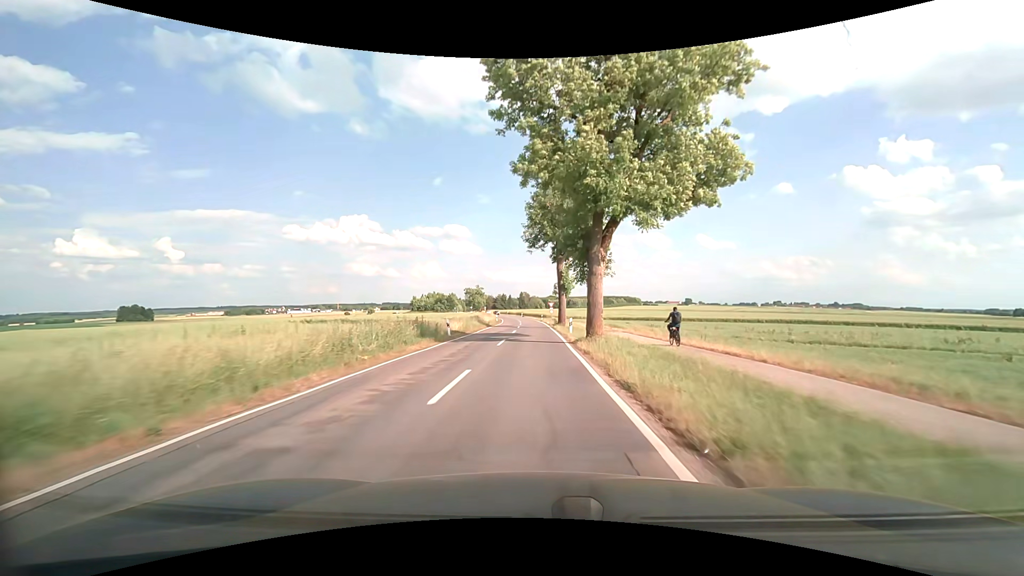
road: tertiary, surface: asphalt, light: Day
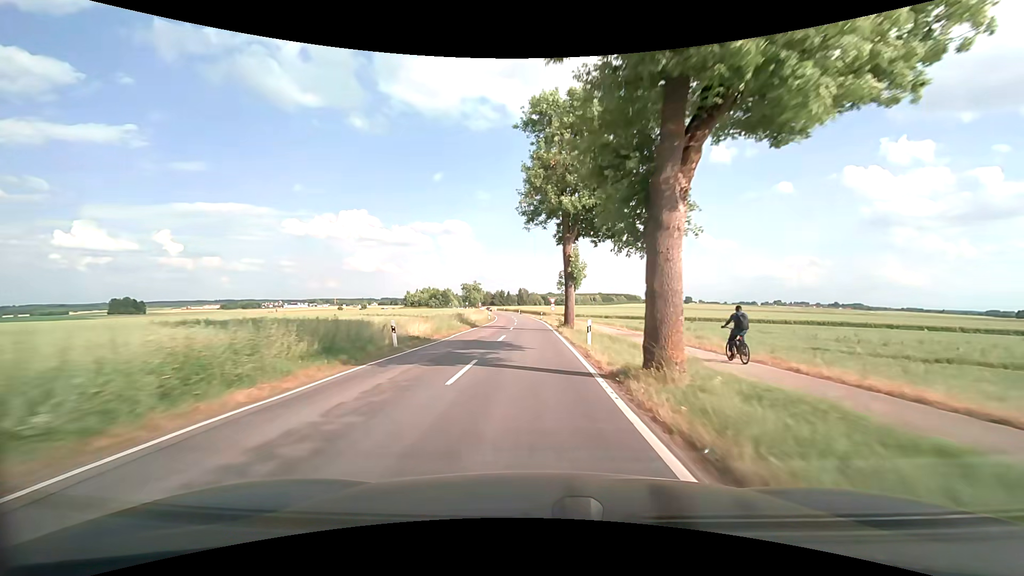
(0.0, +10.7) m; 0°
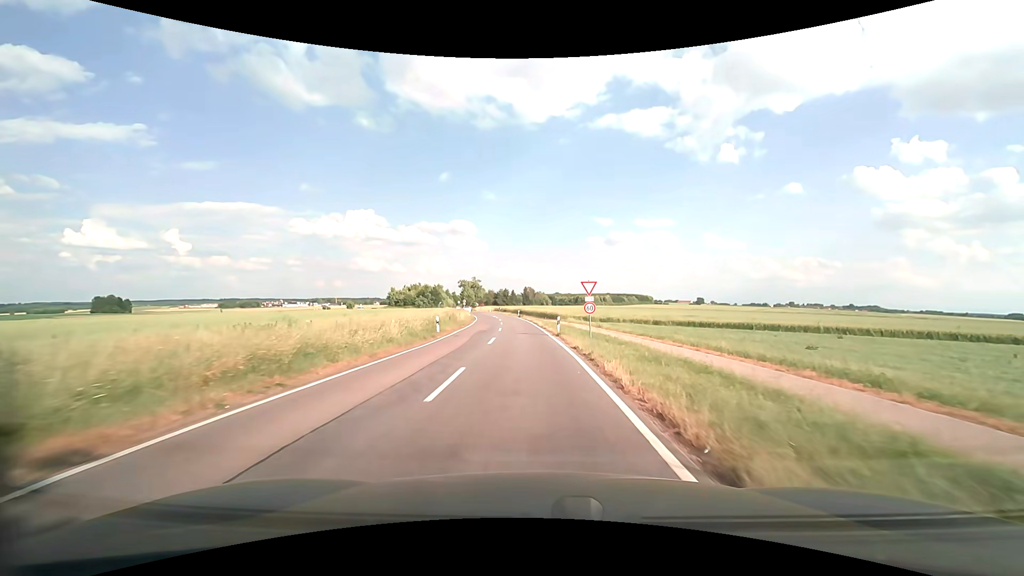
(-0.2, +37.8) m; 0°
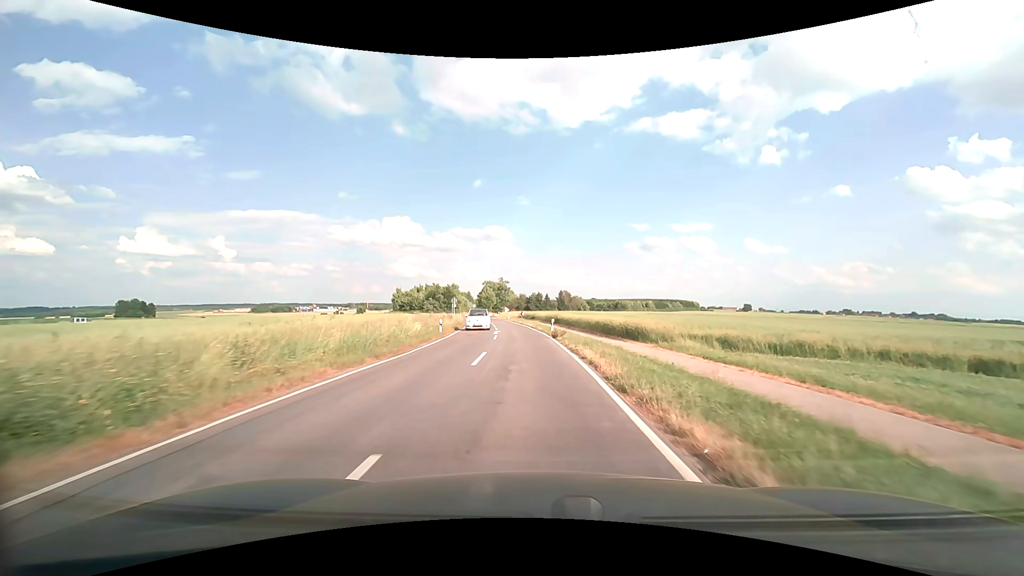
(-1.4, +42.6) m; -4°
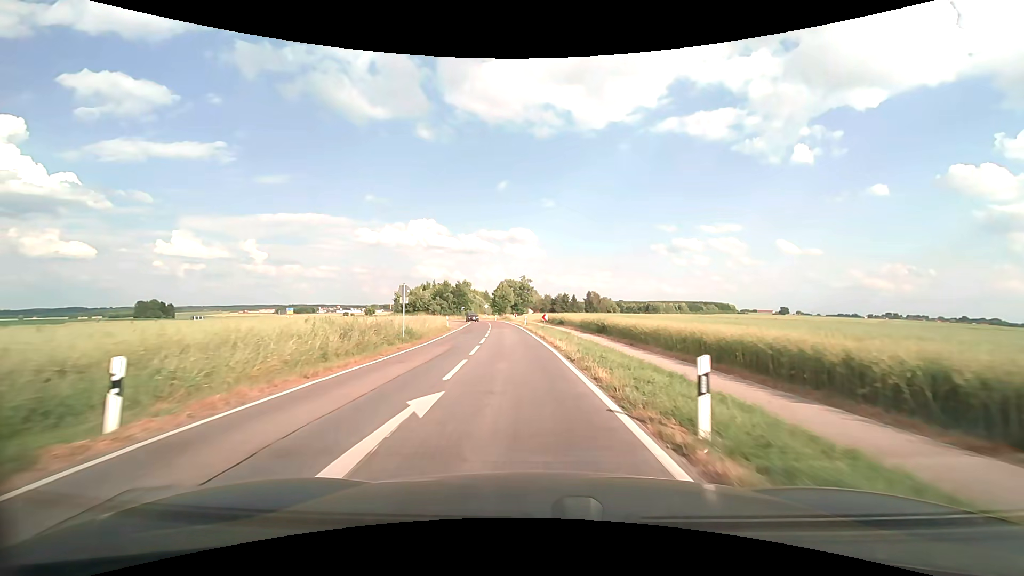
(-0.5, +27.0) m; -3°
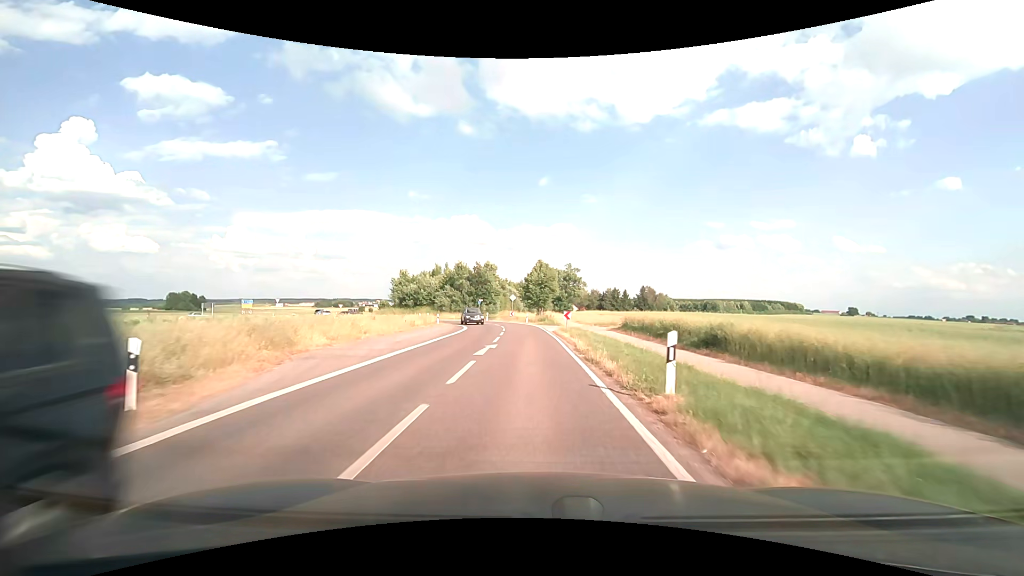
(-2.4, +43.4) m; -5°
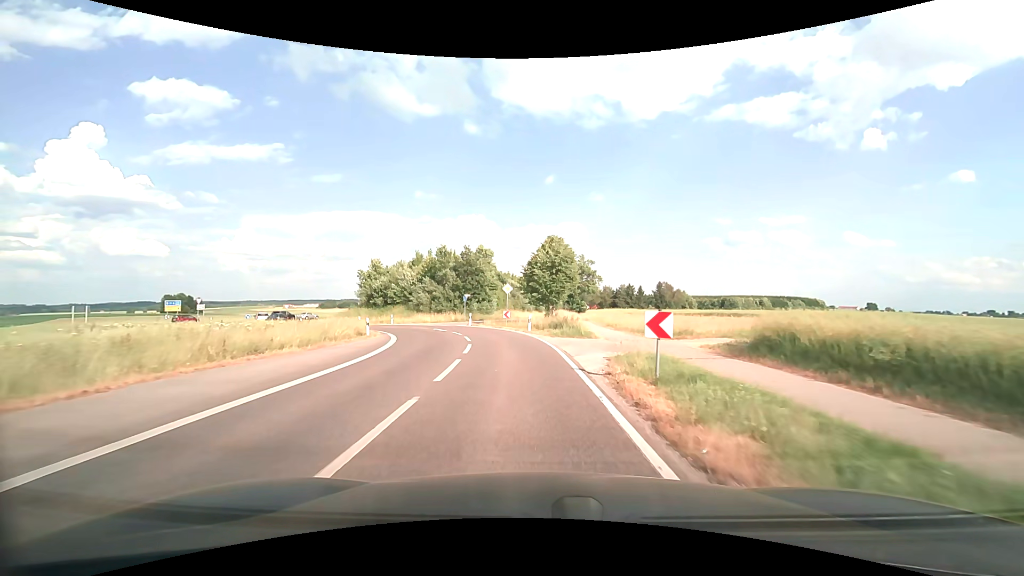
(0.0, +23.4) m; -1°
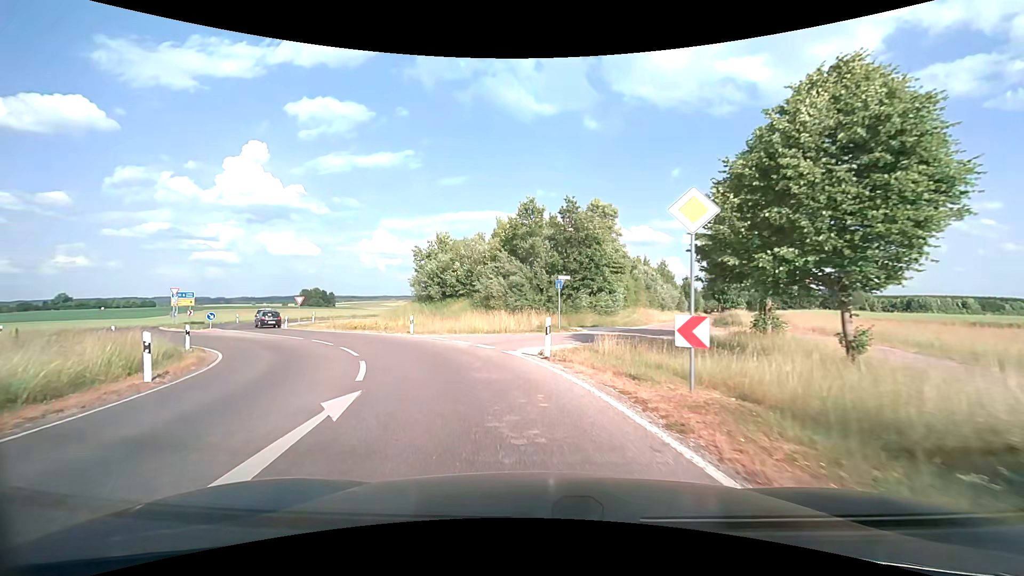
(-2.1, +29.6) m; -13°
(-1, +10) (-4, +19) (-10, +28) (-17, +35) (-24, +42) (-32, +48) (-42, +48) (-49, +42) (-56, +34) (-62, +26) m
